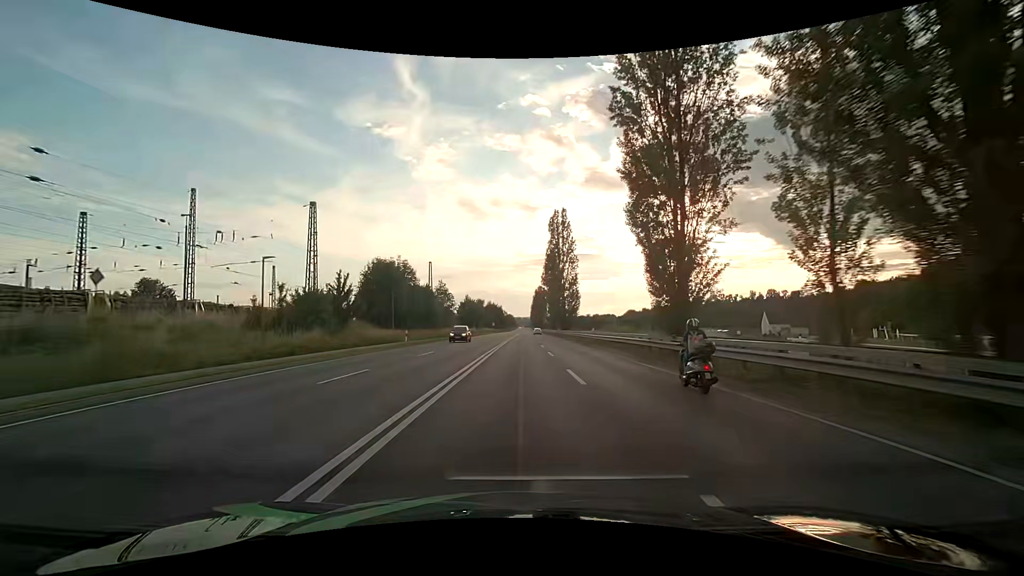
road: primary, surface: asphalt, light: Day
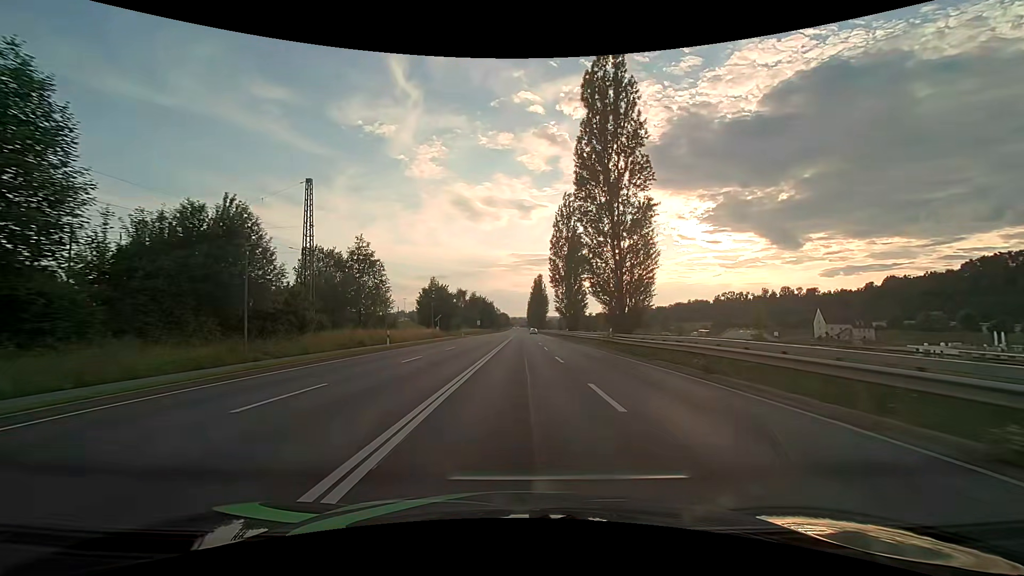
(+0.7, +52.2) m; +1°
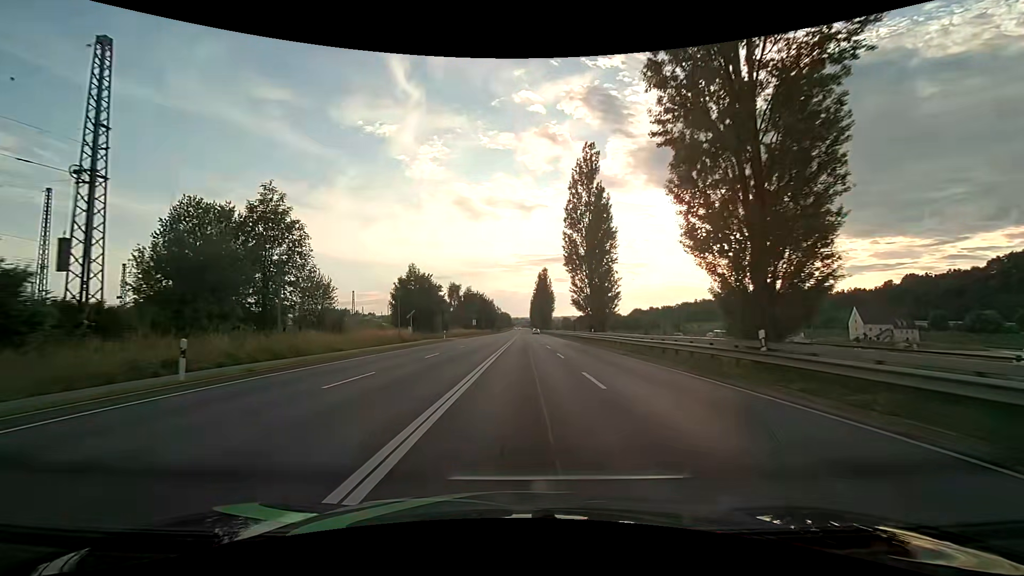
(0.0, +20.9) m; 0°
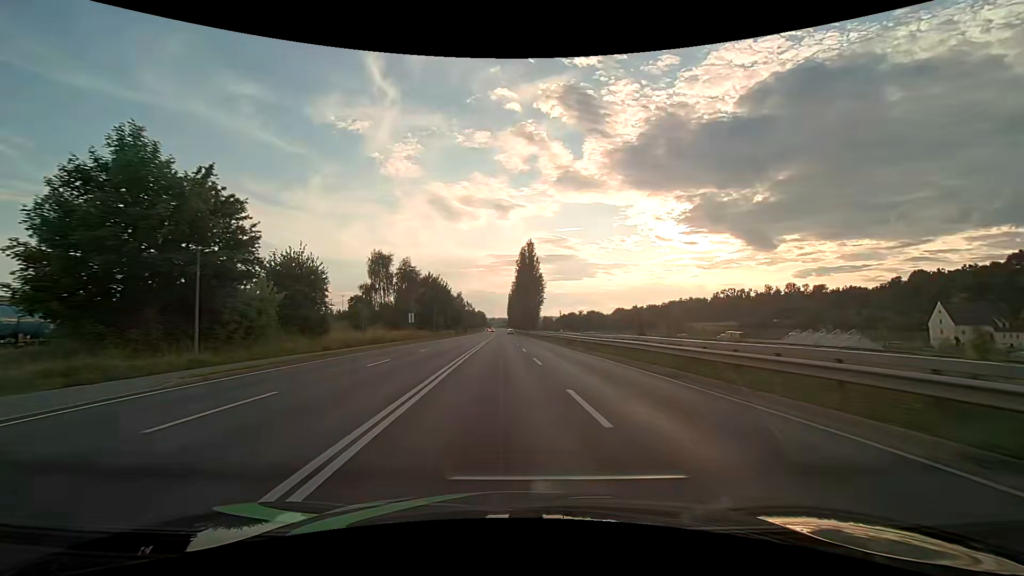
(+0.9, +52.7) m; +3°
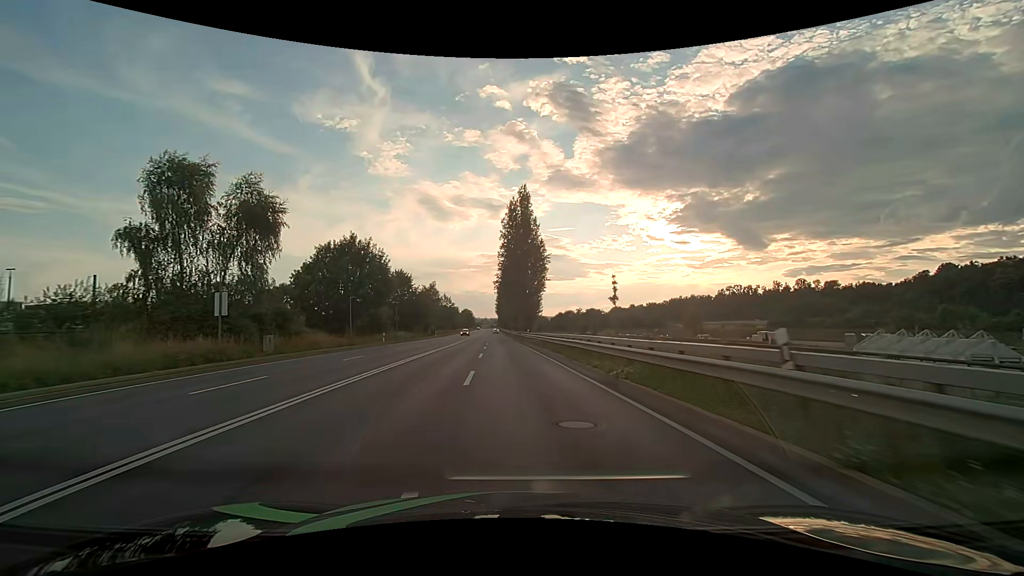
(+0.8, +42.9) m; +1°
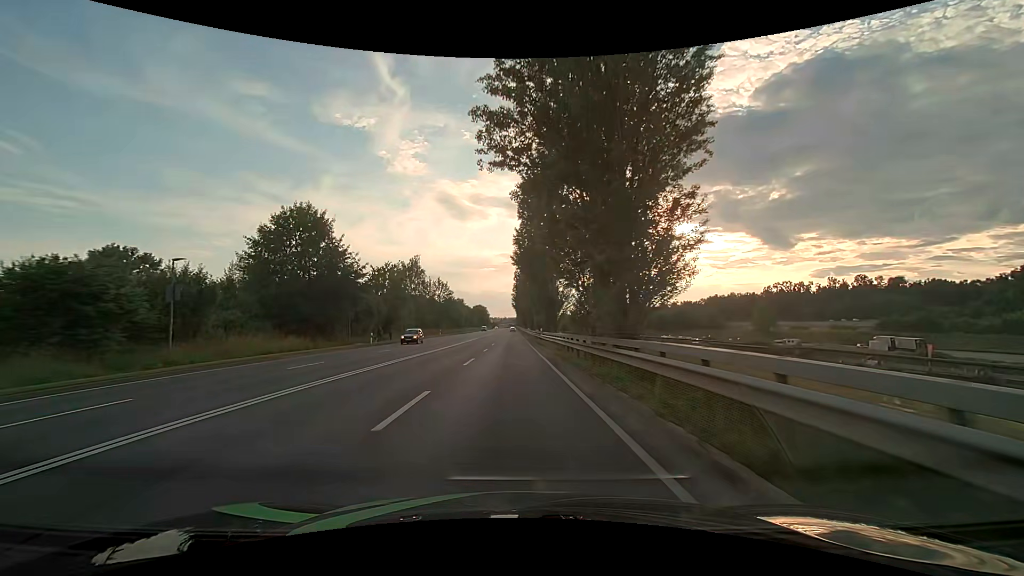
(-1.4, +53.4) m; -2°
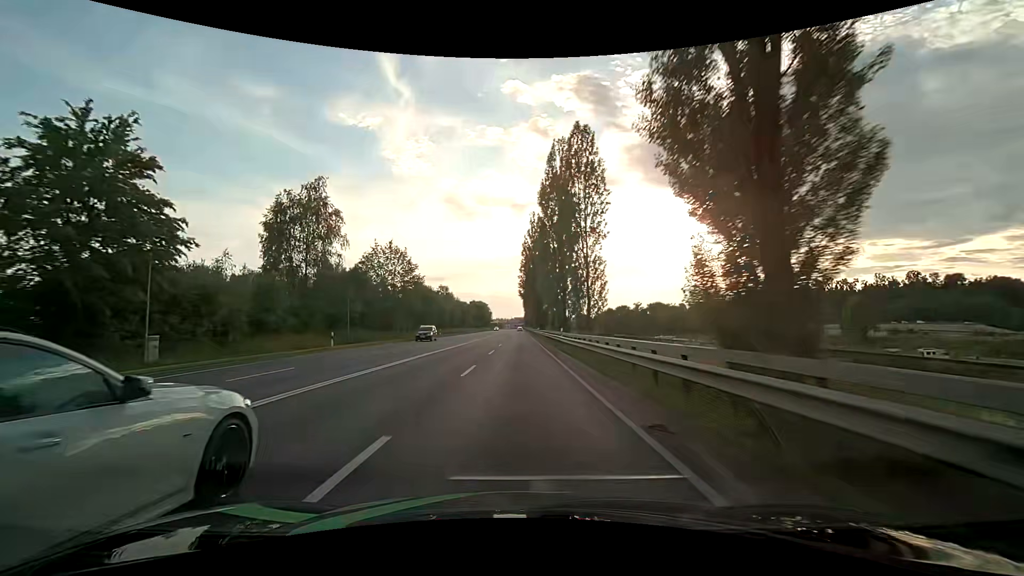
(-0.7, +52.5) m; -2°
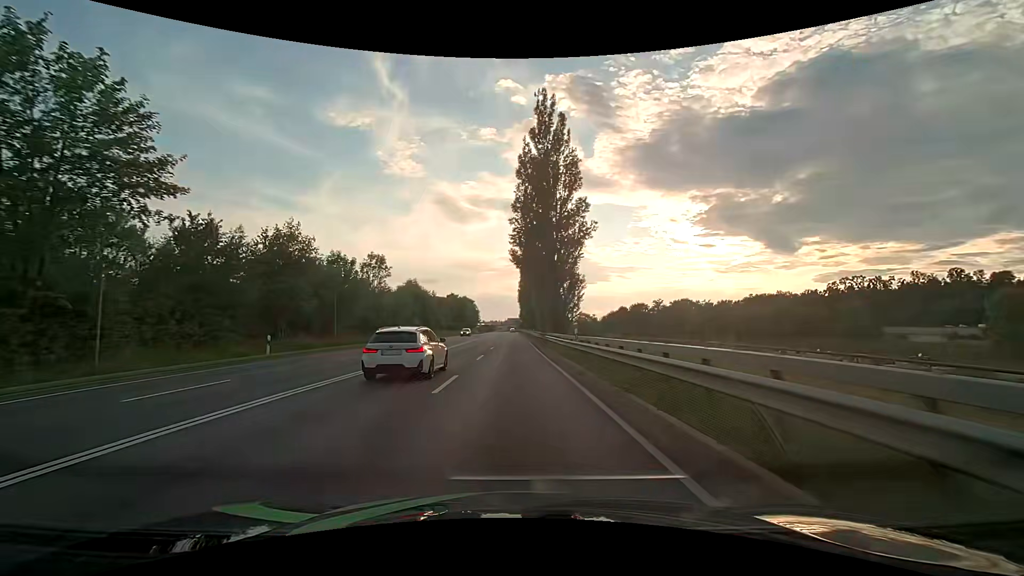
(+1.2, +51.6) m; +2°
(0, +10) (0, +20) (0, +30) (0, +40) (0, +50) (-1, +60) (-1, +70) (-1, +80) (-1, +90) (-1, +100) m
